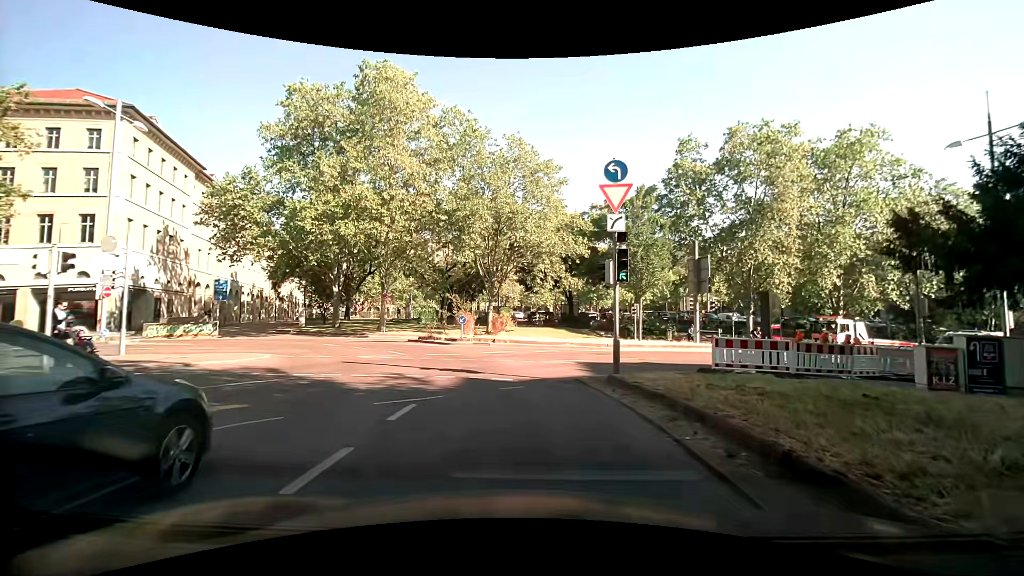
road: secondary_link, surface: asphalt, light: Day
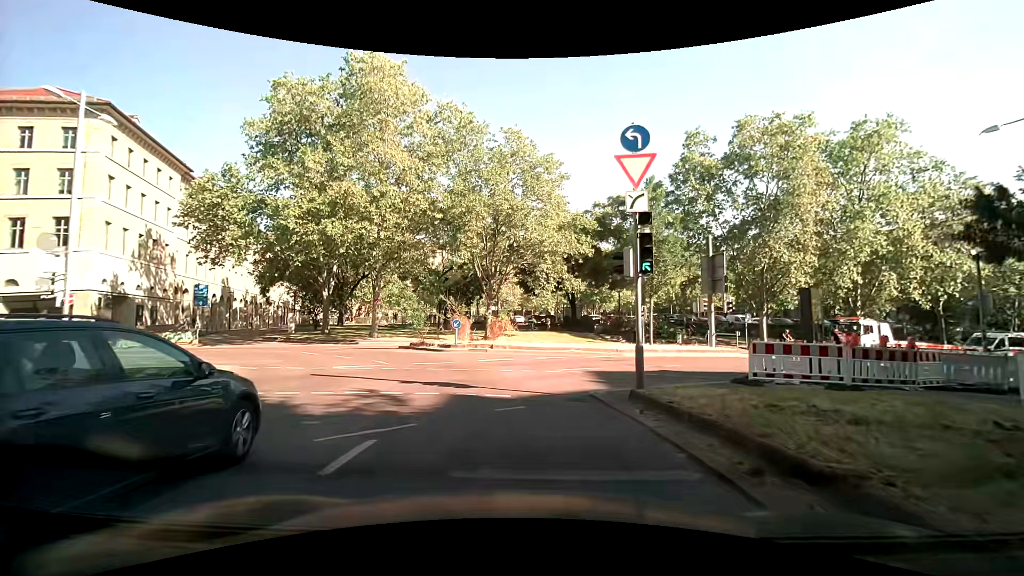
(0.0, +2.5) m; +2°
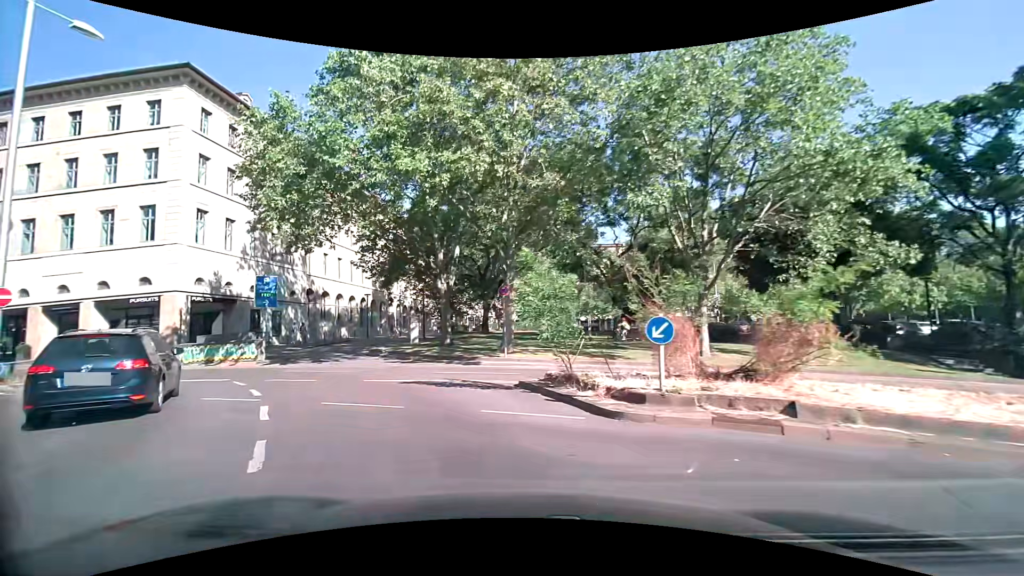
(-2.2, +15.7) m; -21°
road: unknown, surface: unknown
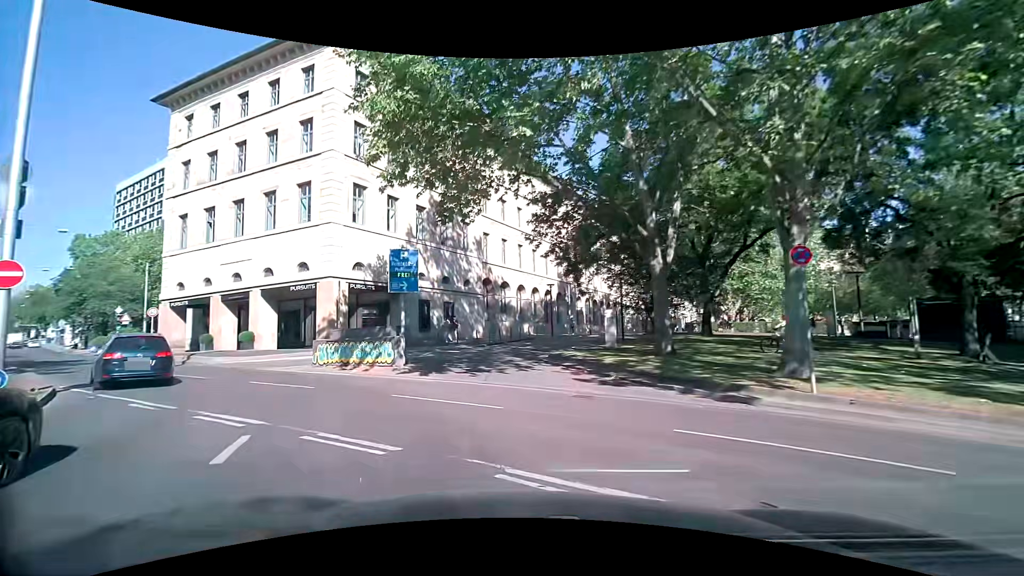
(-1.8, +9.4) m; -23°
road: secondary_link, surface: asphalt
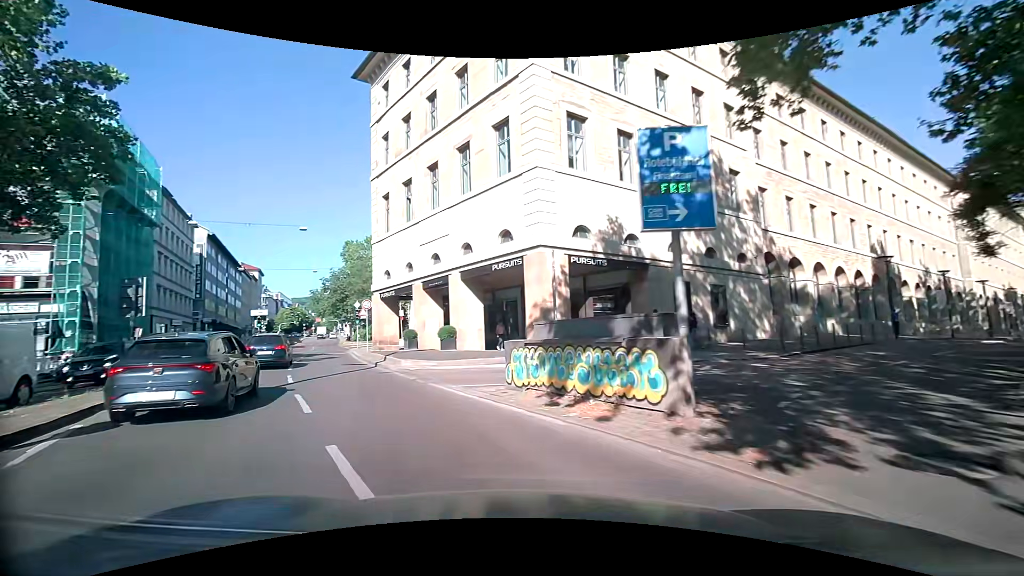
(-2.1, +10.3) m; -26°
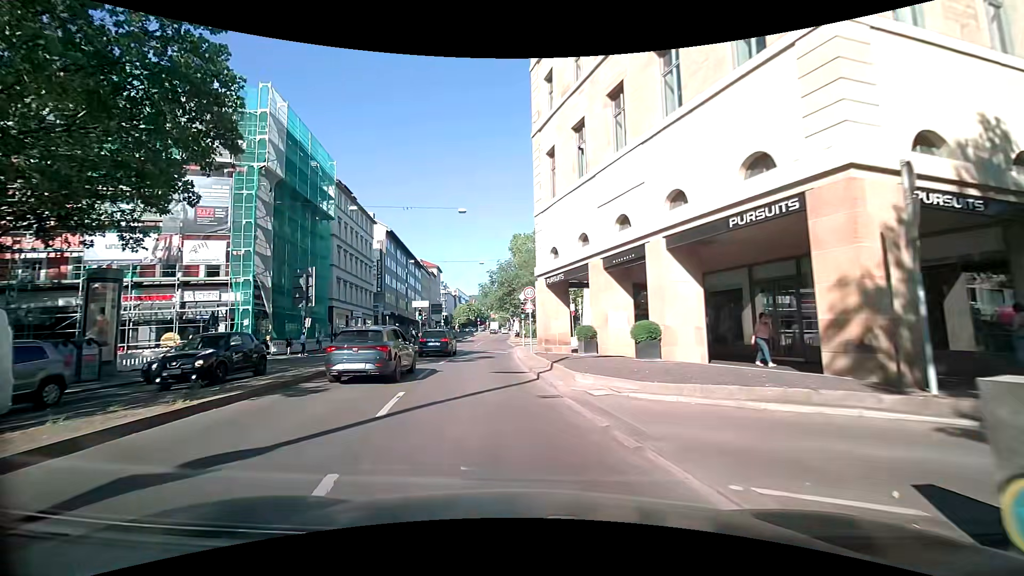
(-1.3, +7.7) m; -20°
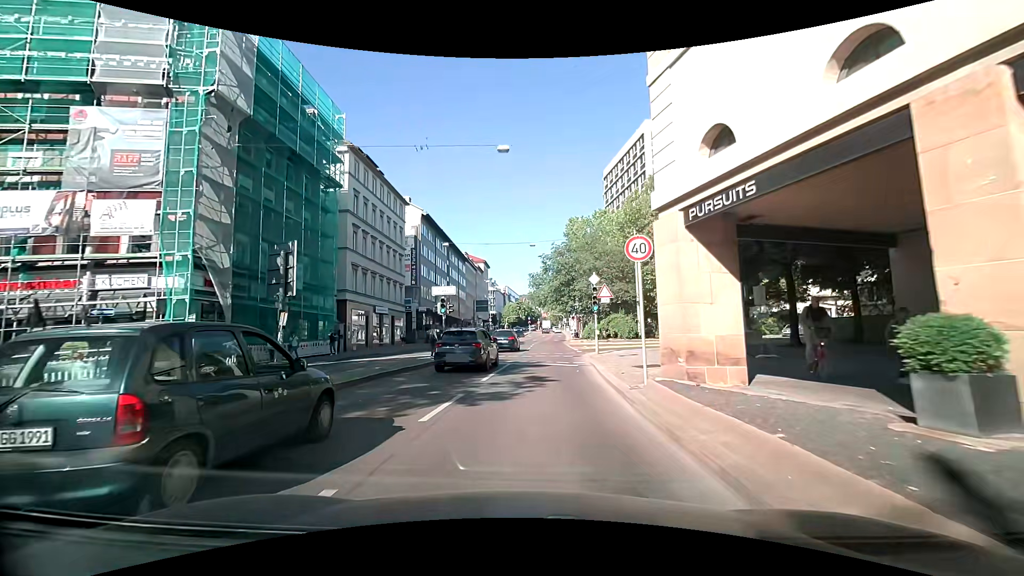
(-0.9, +13.1) m; -6°
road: secondary
(0, +10) (+1, +20) (+2, +30) (+3, +40) (+3, +50) (+4, +60) (+5, +70) (+6, +80) (+7, +90) (+8, +100) m
